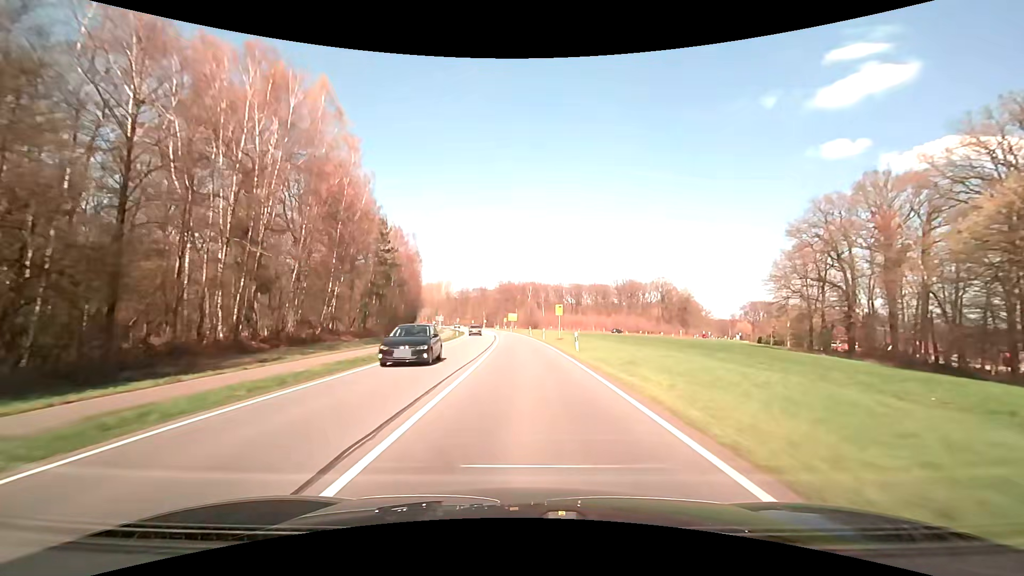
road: primary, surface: asphalt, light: Day
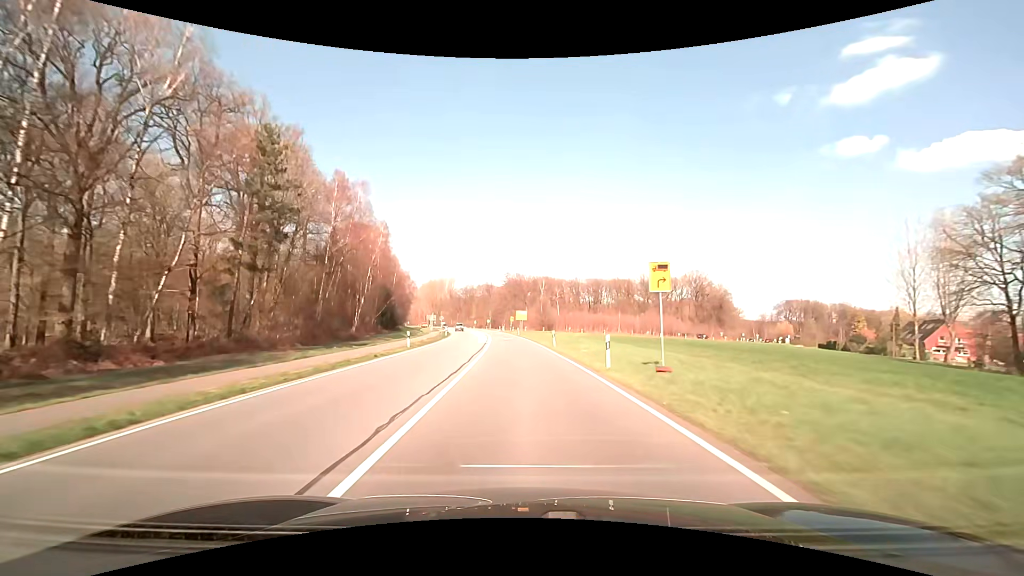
(-0.4, +32.4) m; -1°
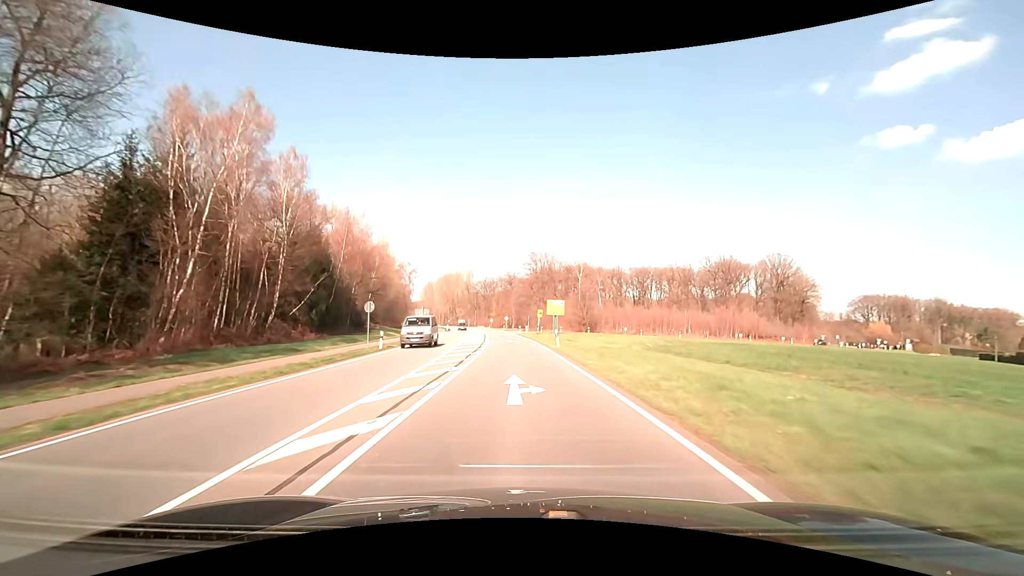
(-0.9, +43.1) m; -3°
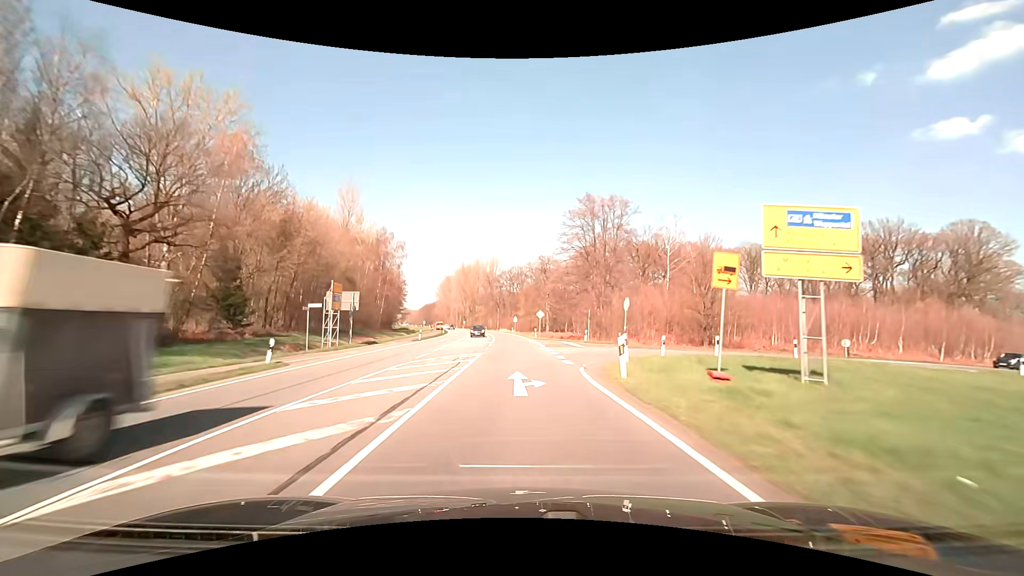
(-2.1, +53.7) m; -4°
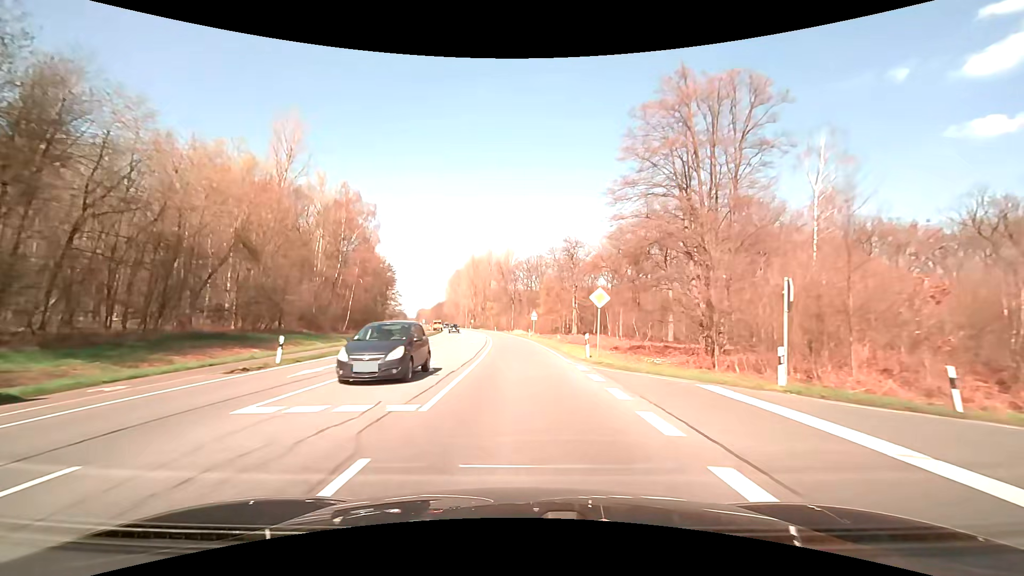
(-0.5, +32.1) m; -2°
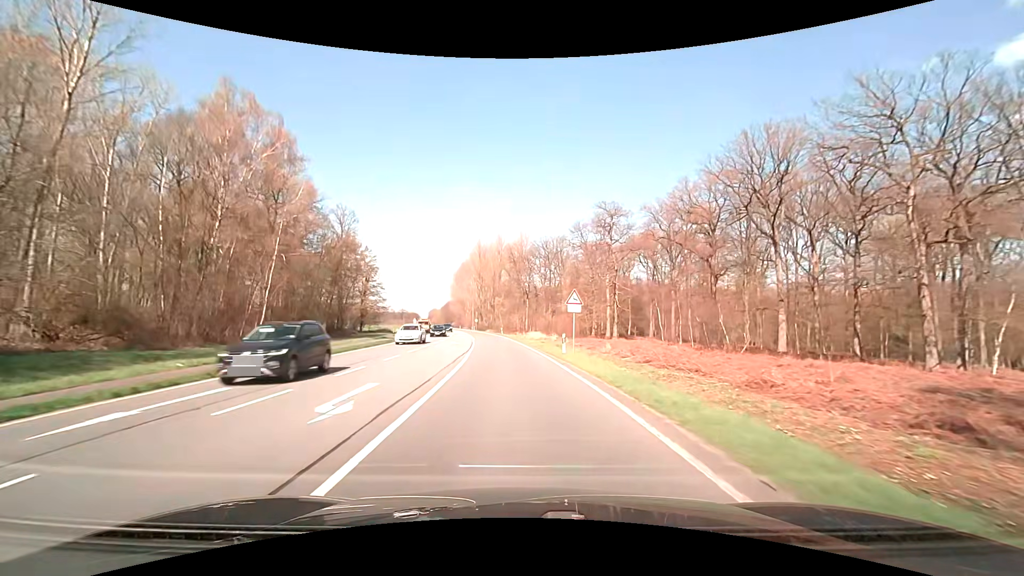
(-0.6, +32.1) m; -2°
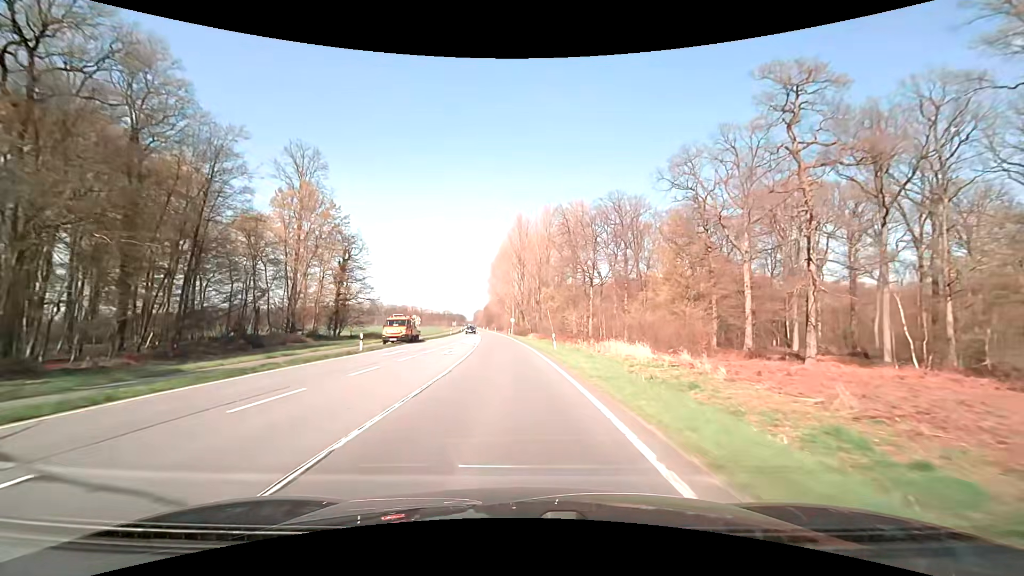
(-1.9, +42.7) m; -5°
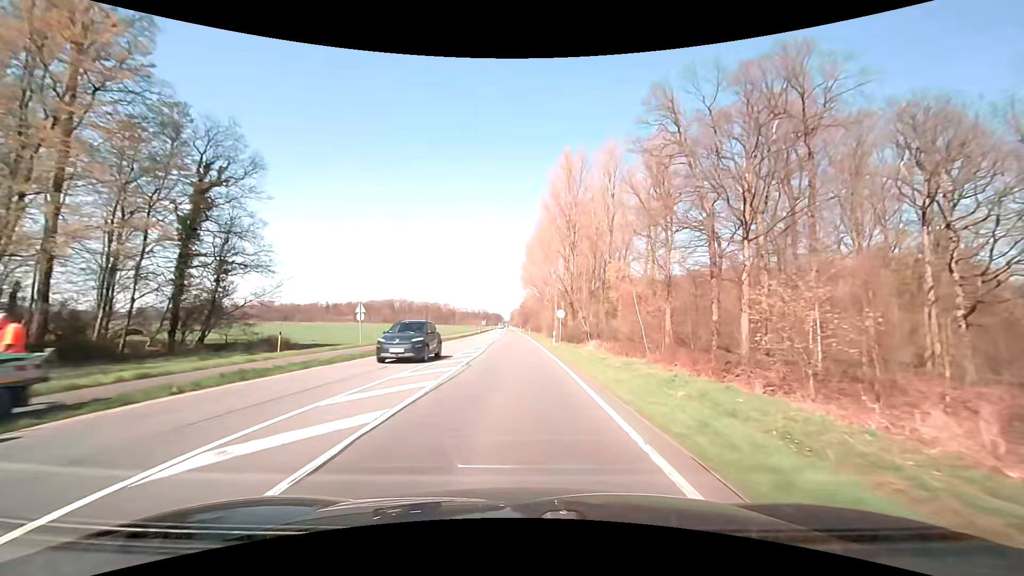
(-1.6, +42.7) m; -4°
(0, +10) (0, +20) (0, +30) (0, +40) (-1, +50) (-1, +60) (-1, +70) (-1, +80) (-1, +90) (-2, +100) m
